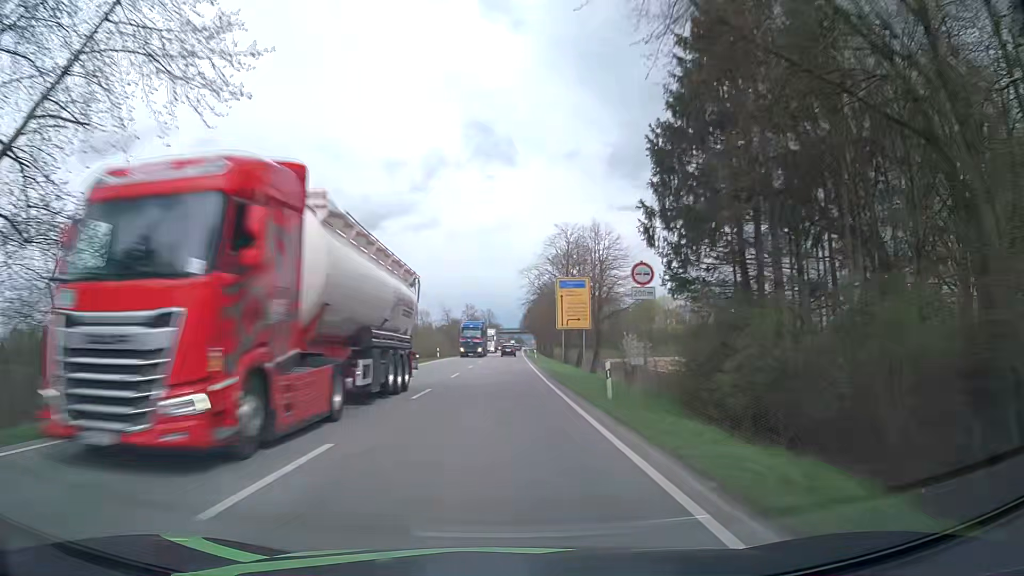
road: primary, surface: asphalt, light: Day
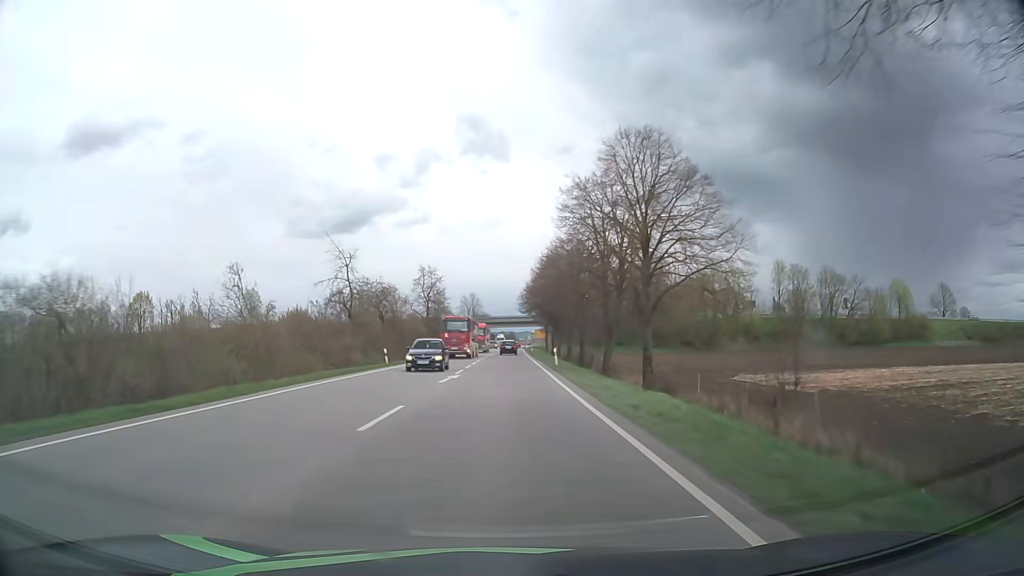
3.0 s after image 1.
(+0.7, +78.3) m; +1°
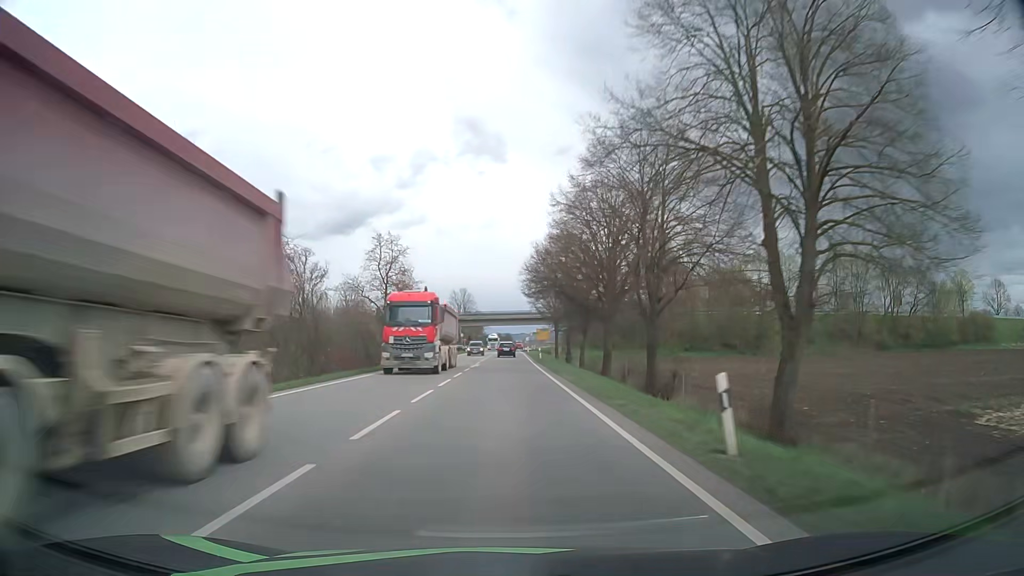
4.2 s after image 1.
(+0.1, +30.6) m; 0°
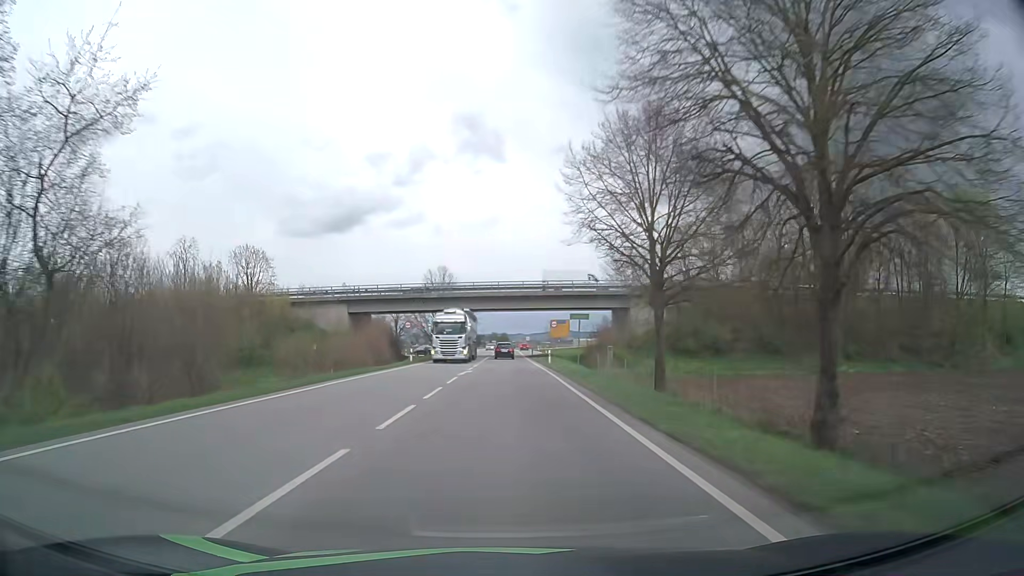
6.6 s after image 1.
(+0.3, +58.9) m; 0°
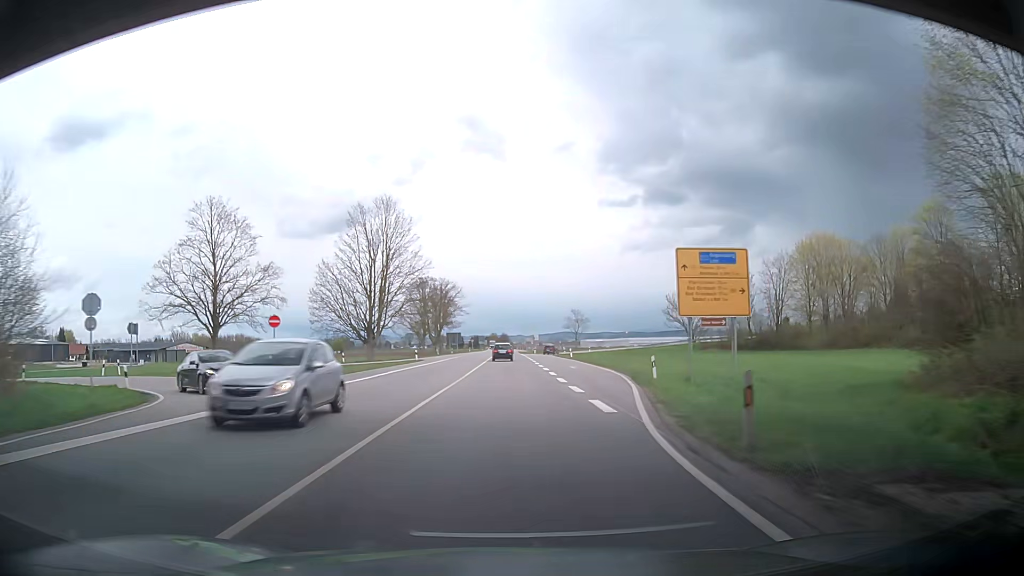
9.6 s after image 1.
(+0.3, +72.7) m; 0°
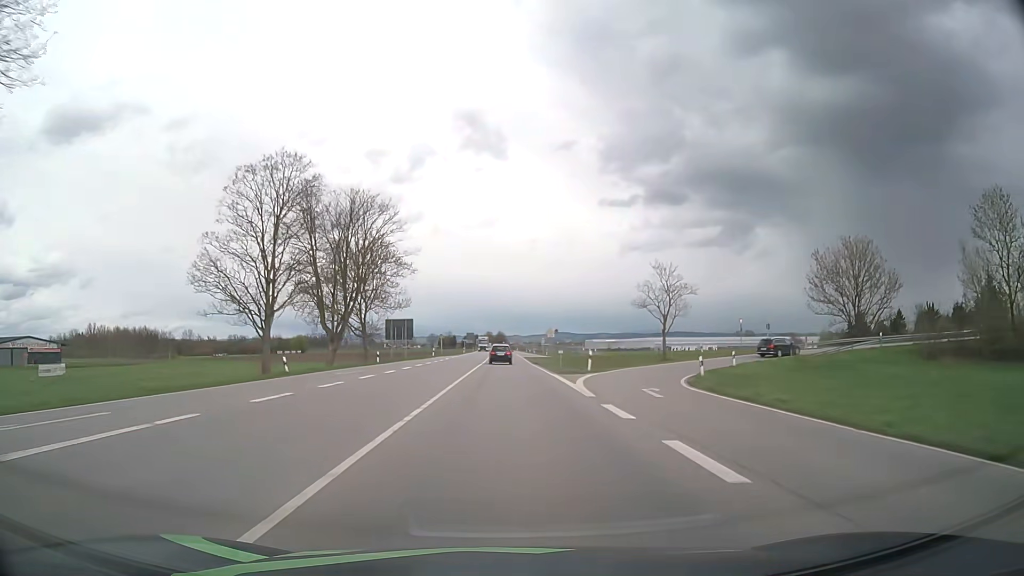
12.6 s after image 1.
(0.0, +72.8) m; 0°
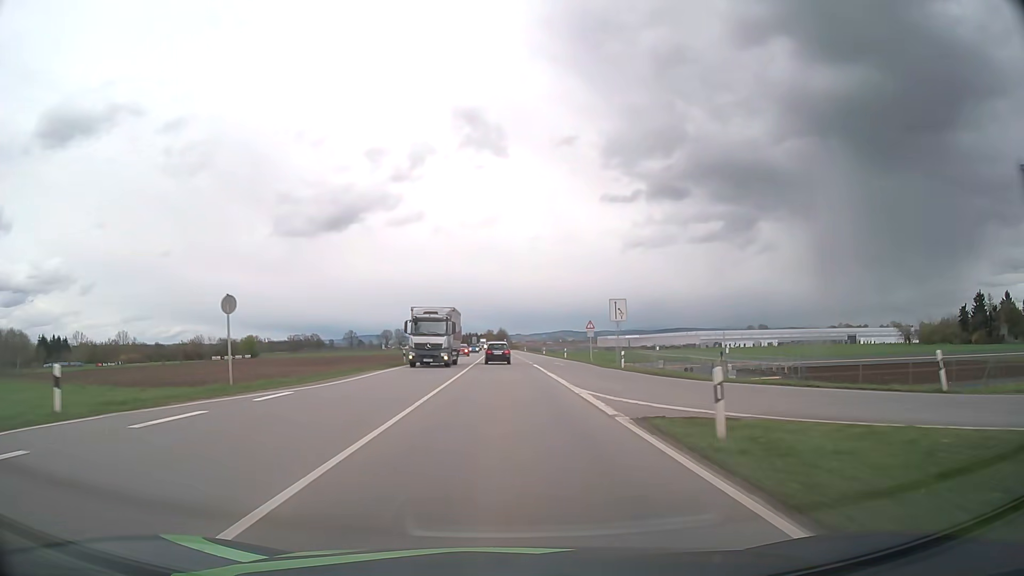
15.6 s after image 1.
(-0.1, +70.8) m; 0°
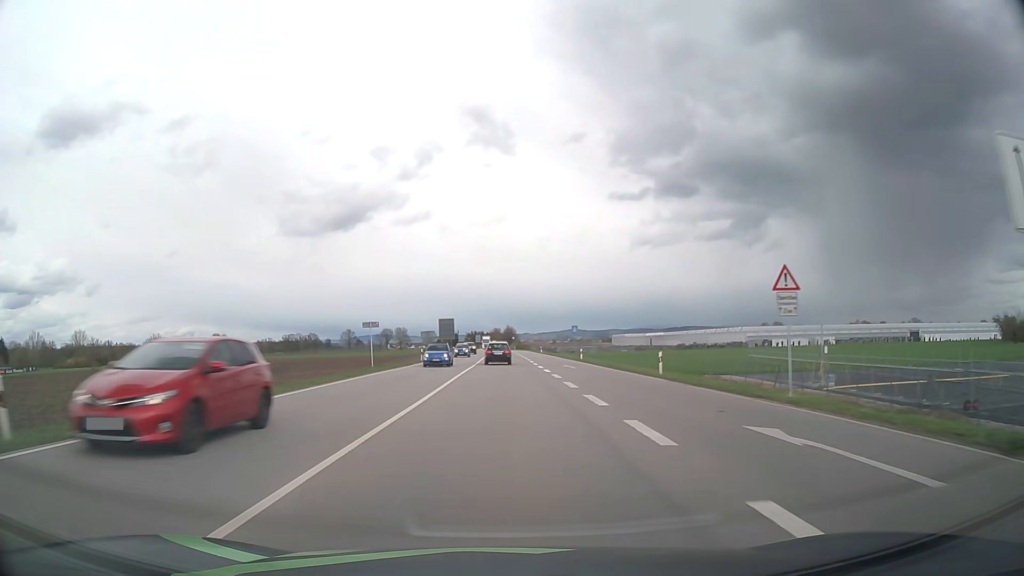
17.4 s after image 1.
(-0.1, +40.6) m; 0°
(0, +10) (0, +20) (0, +30) (0, +40) (0, +50) (0, +60) (0, +70) (0, +80) (0, +90) (0, +100) m
